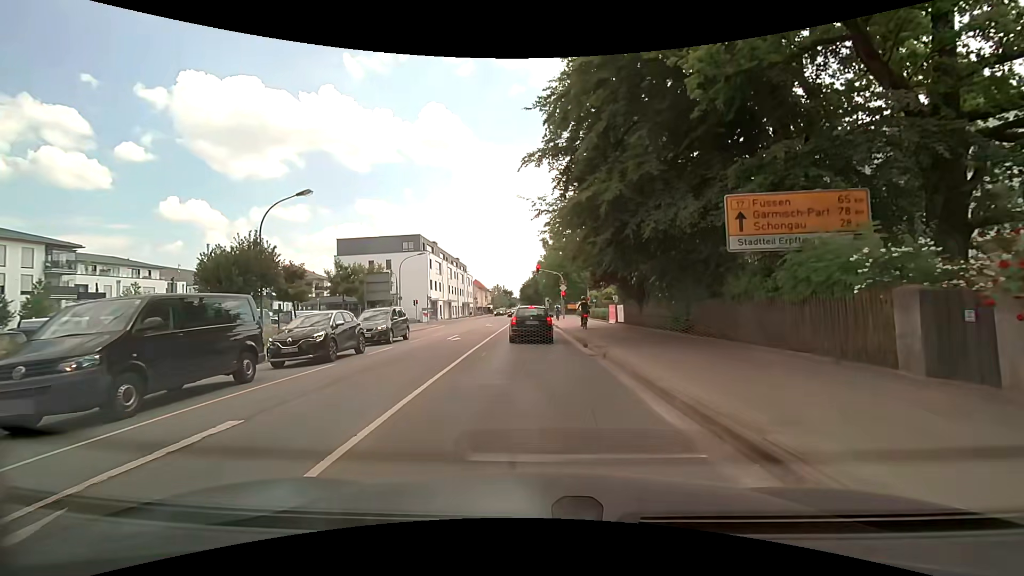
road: secondary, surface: asphalt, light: Day
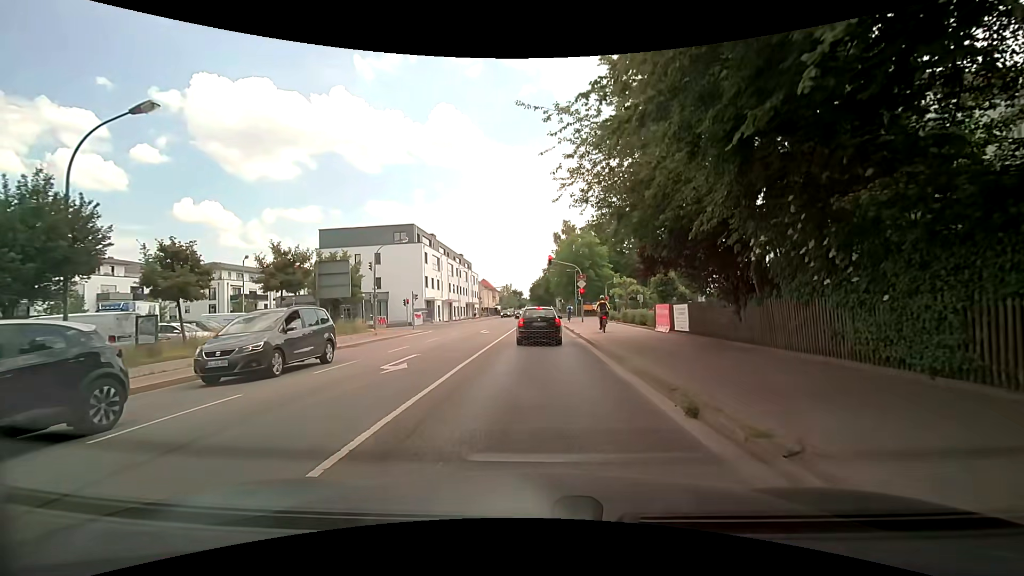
(-0.3, +10.8) m; -2°
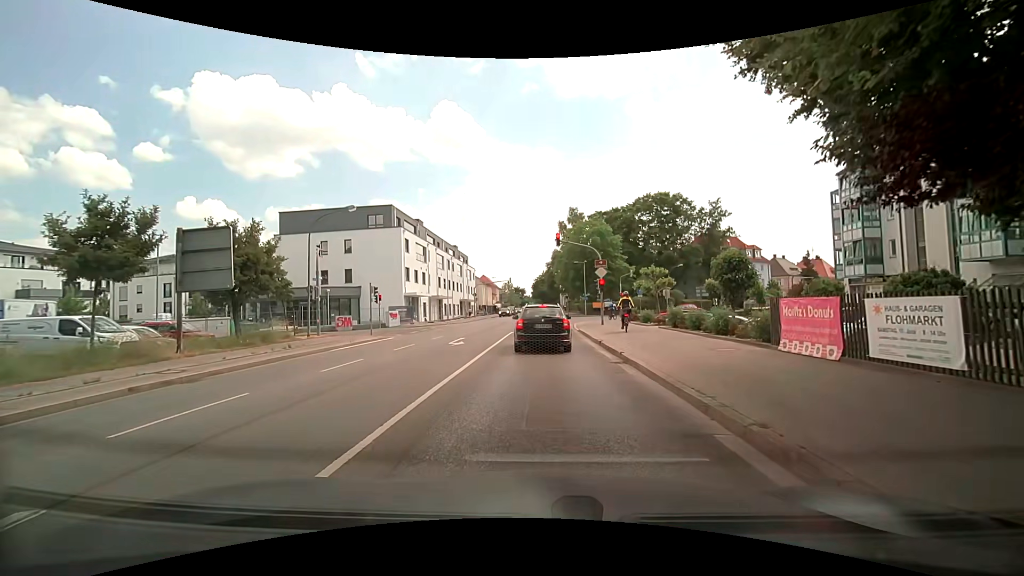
(-0.1, +11.8) m; 0°
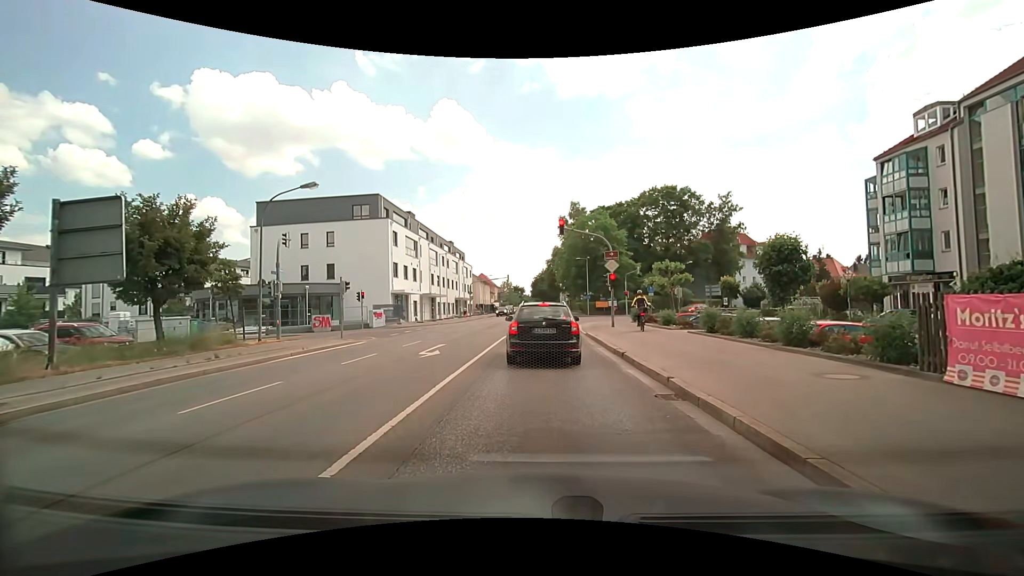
(0.0, +4.7) m; 0°
